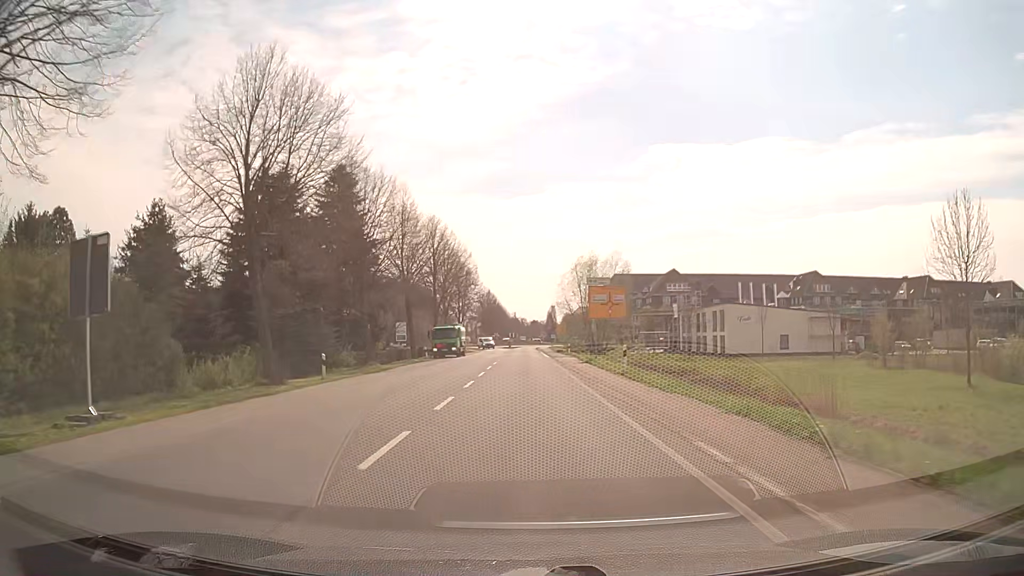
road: tertiary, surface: asphalt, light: Day
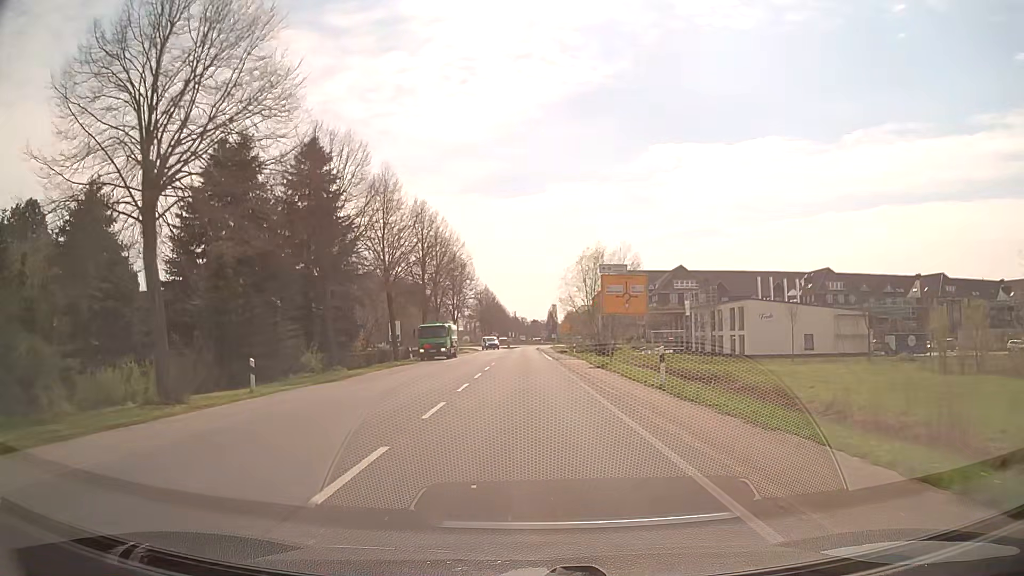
(0.0, +7.4) m; 0°
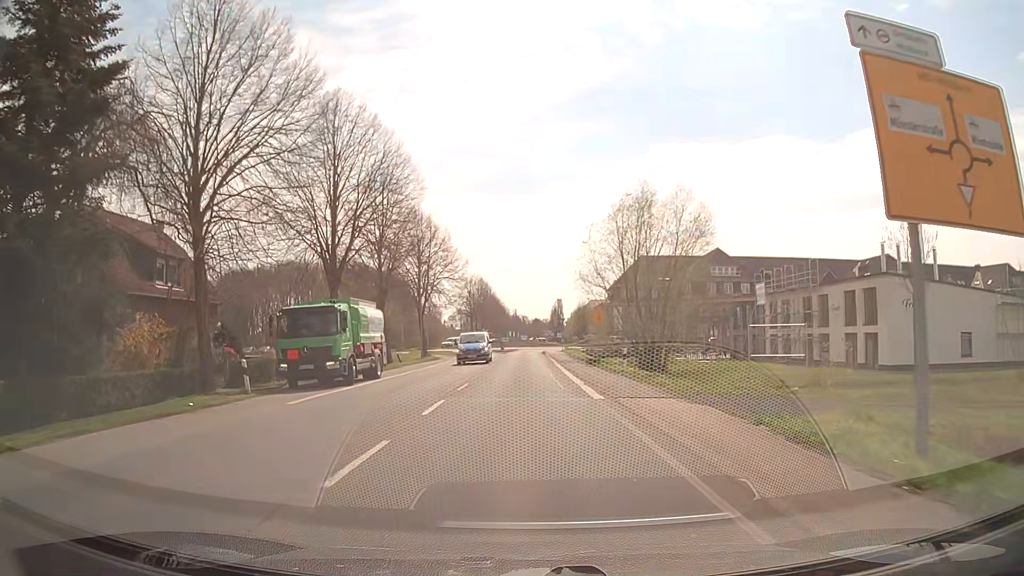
(0.0, +29.3) m; 0°
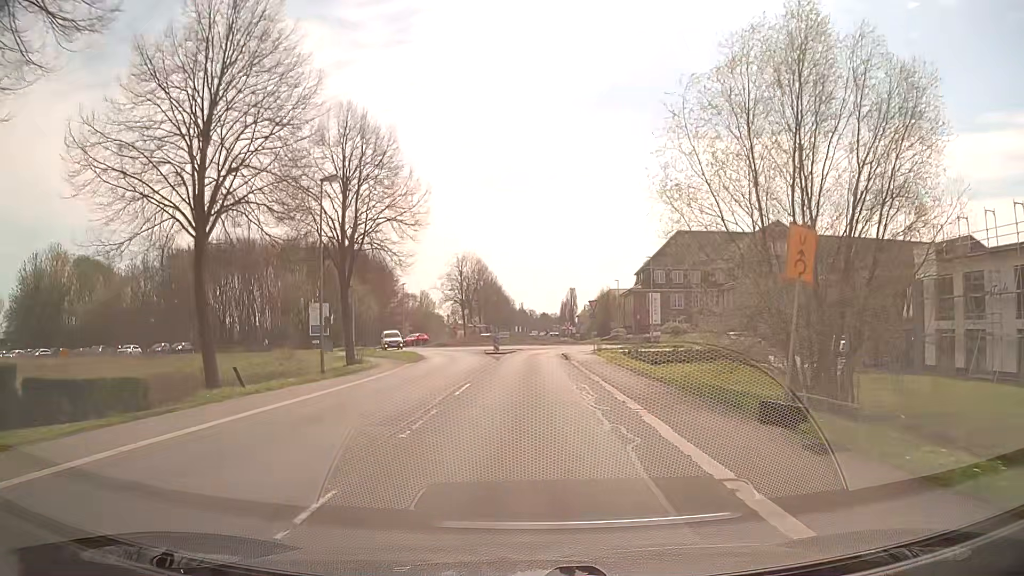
(-0.2, +27.6) m; -1°
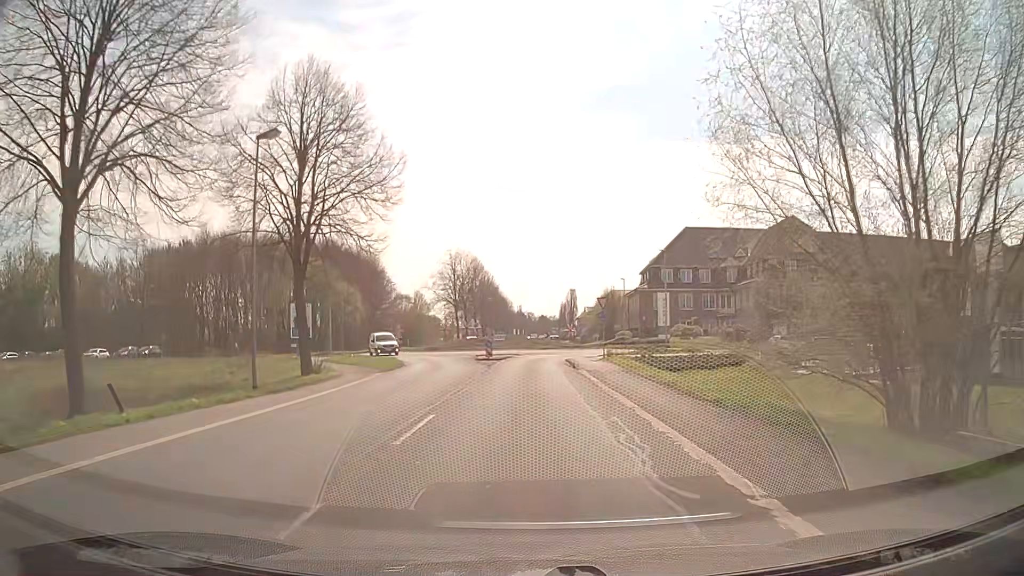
(0.0, +6.5) m; 0°
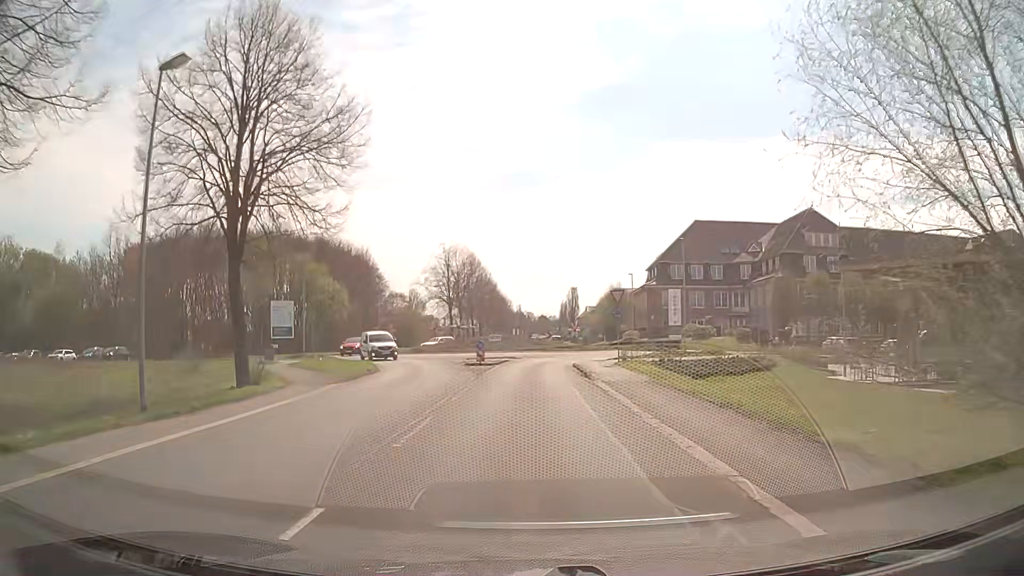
(+0.1, +6.2) m; 0°
